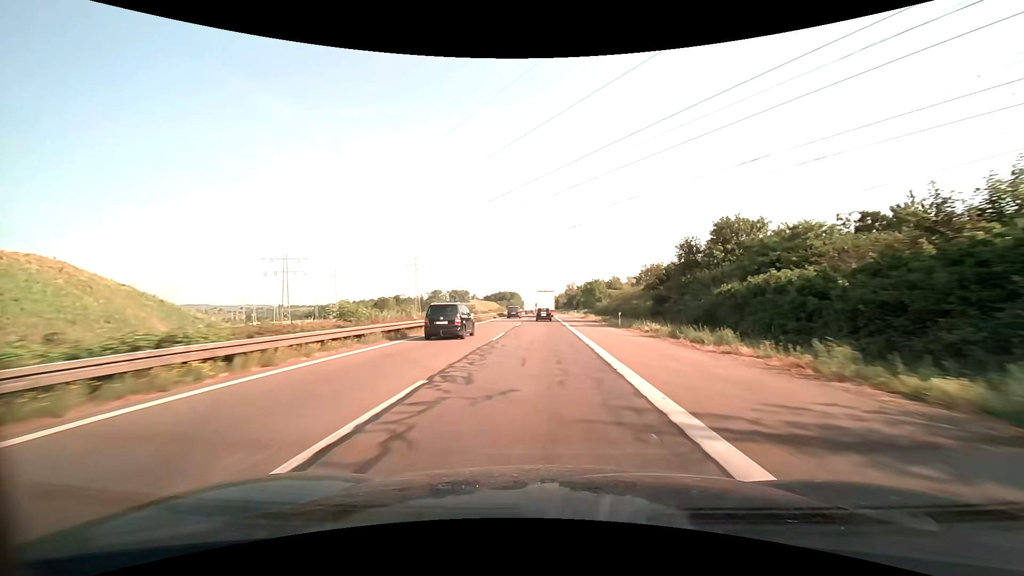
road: motorway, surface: asphalt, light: Day
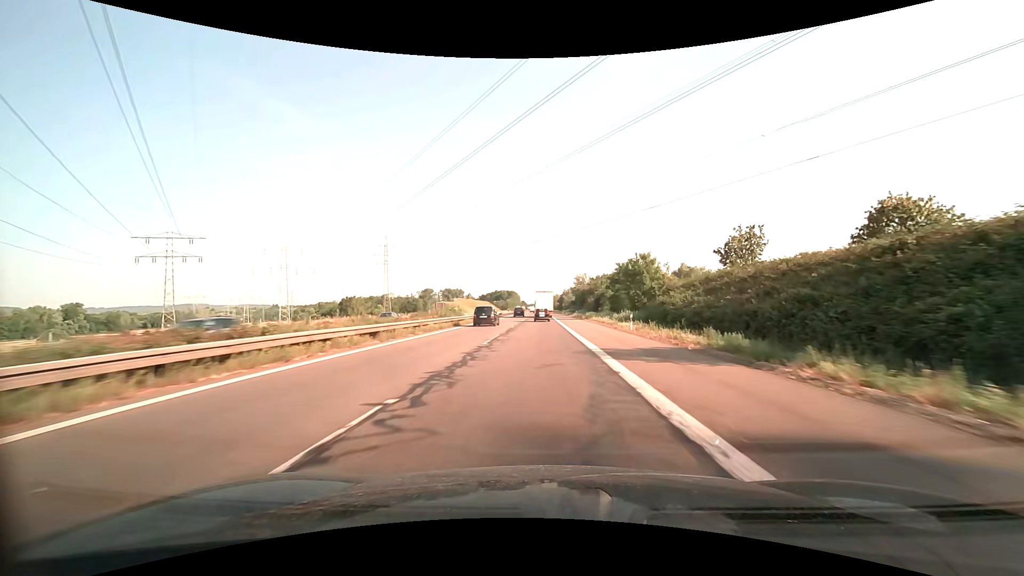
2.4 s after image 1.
(-0.1, +55.4) m; 0°
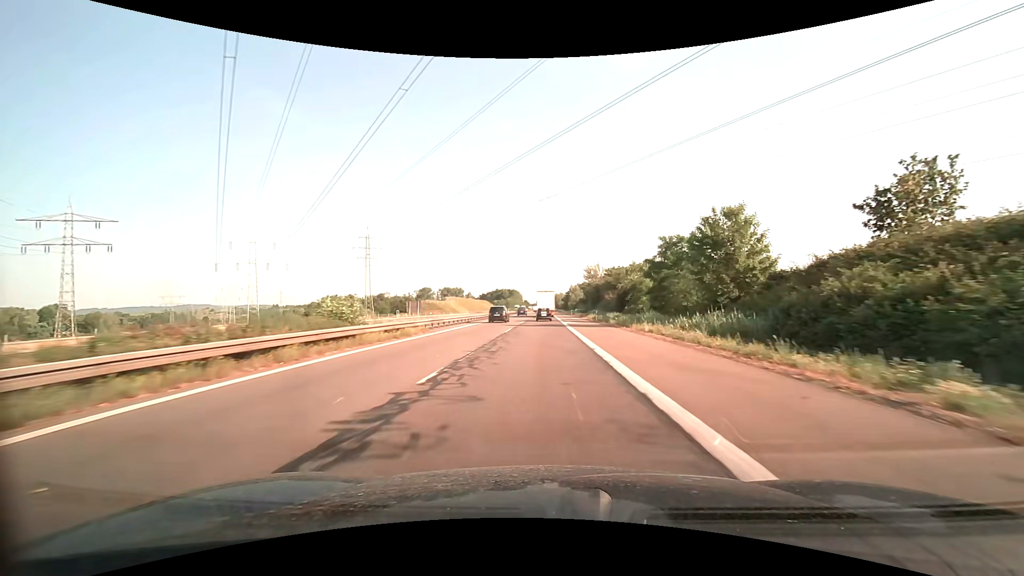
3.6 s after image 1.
(-0.1, +27.6) m; 0°
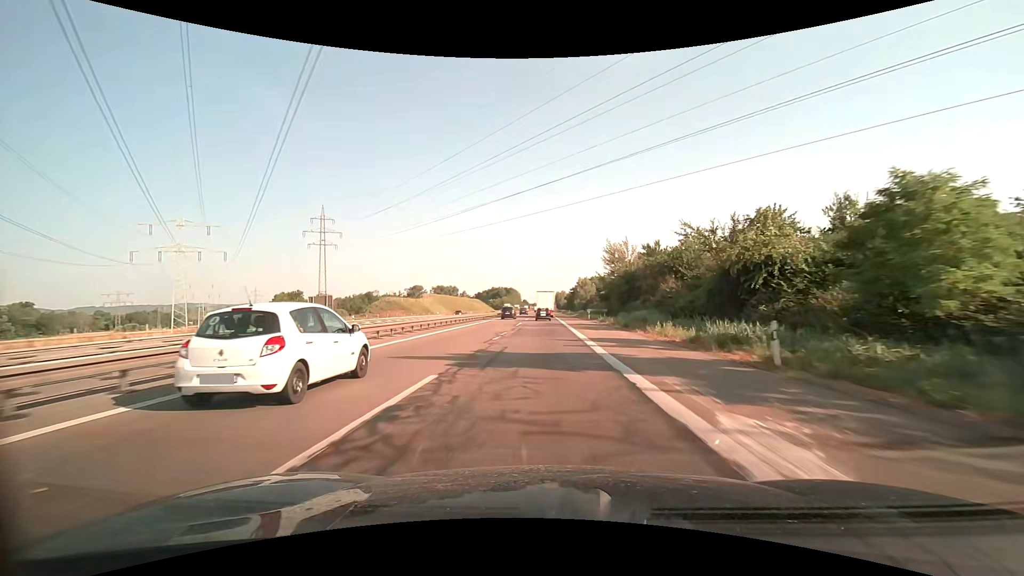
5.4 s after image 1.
(0.0, +41.3) m; 0°
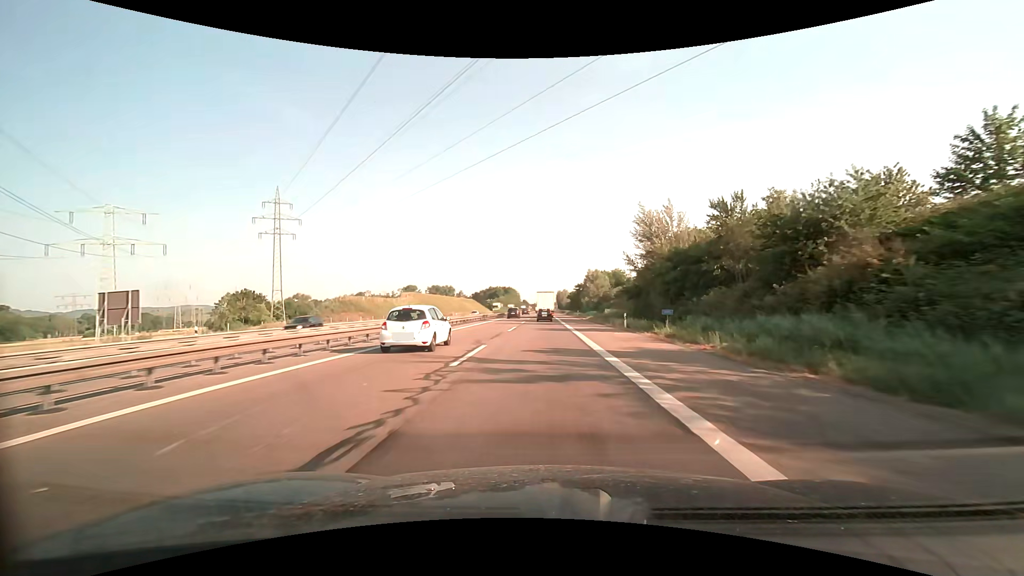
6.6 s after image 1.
(0.0, +27.5) m; 0°
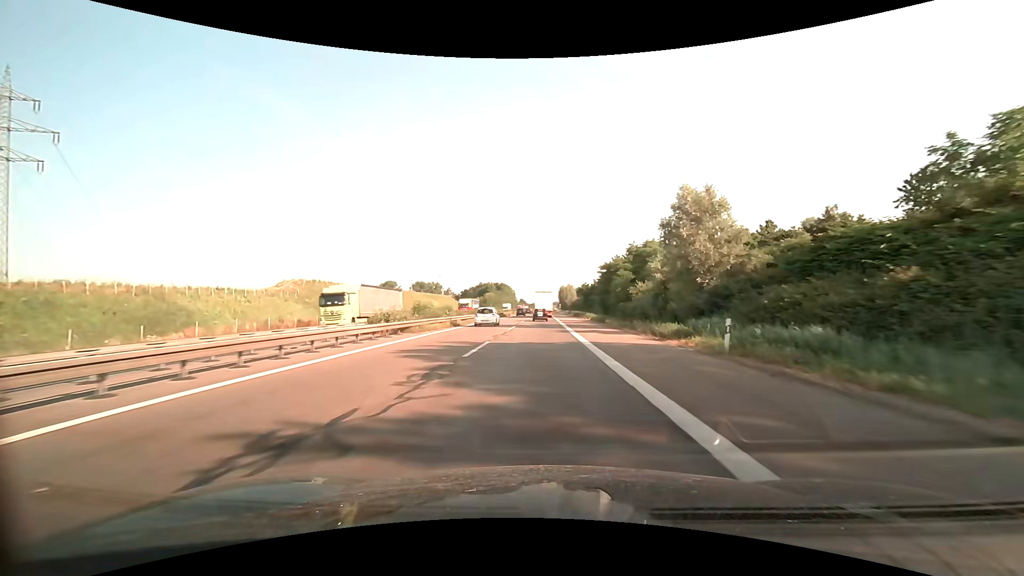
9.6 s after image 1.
(0.0, +69.3) m; 0°
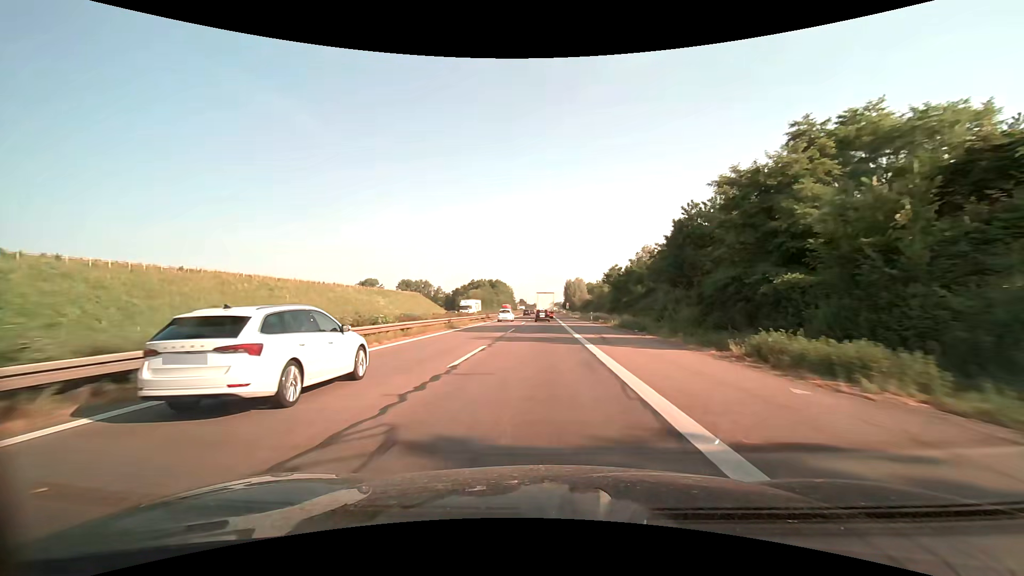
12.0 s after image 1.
(+0.1, +56.1) m; 0°
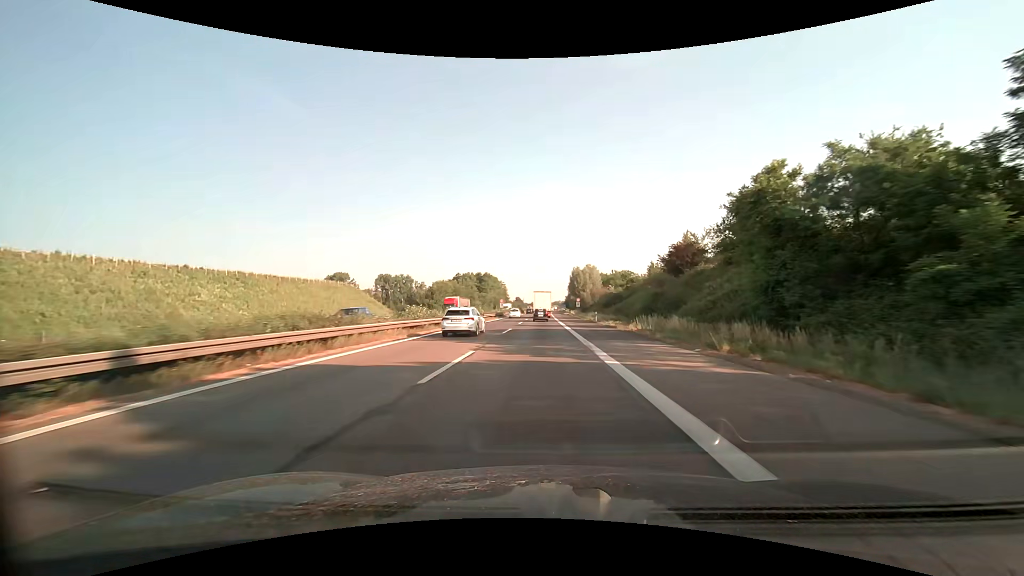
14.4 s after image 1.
(0.0, +56.4) m; 0°
(0, +10) (0, +20) (0, +30) (0, +40) (0, +50) (0, +60) (0, +70) (0, +80) (0, +90) (0, +100) m
